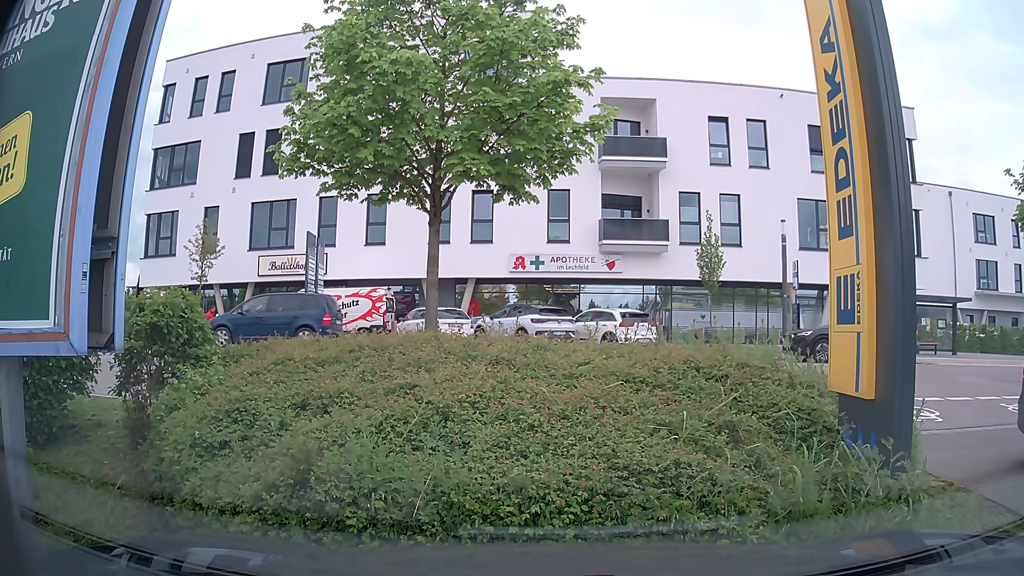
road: service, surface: asphalt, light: Day
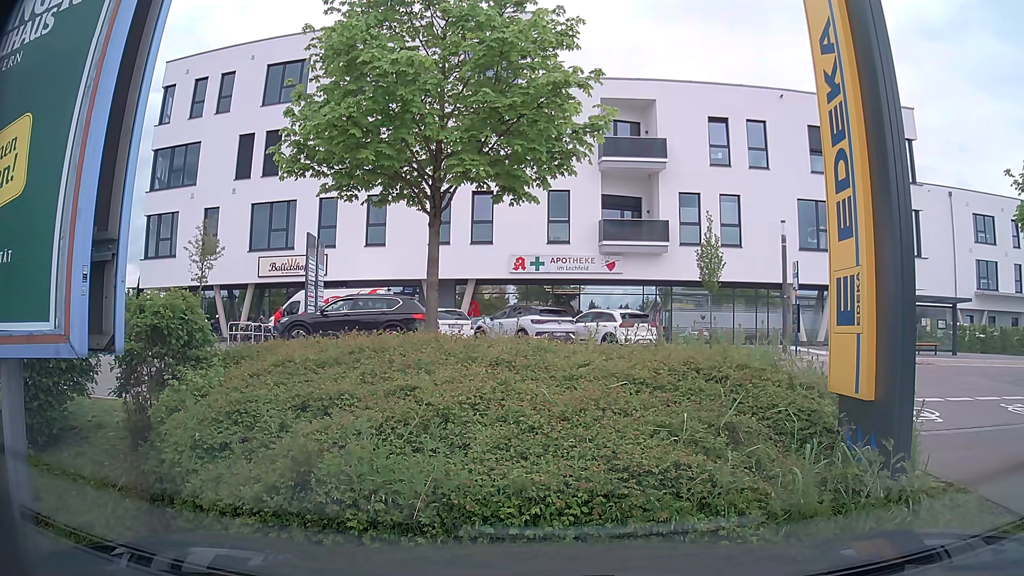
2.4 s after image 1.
(0.0, 0.0) m; 0°
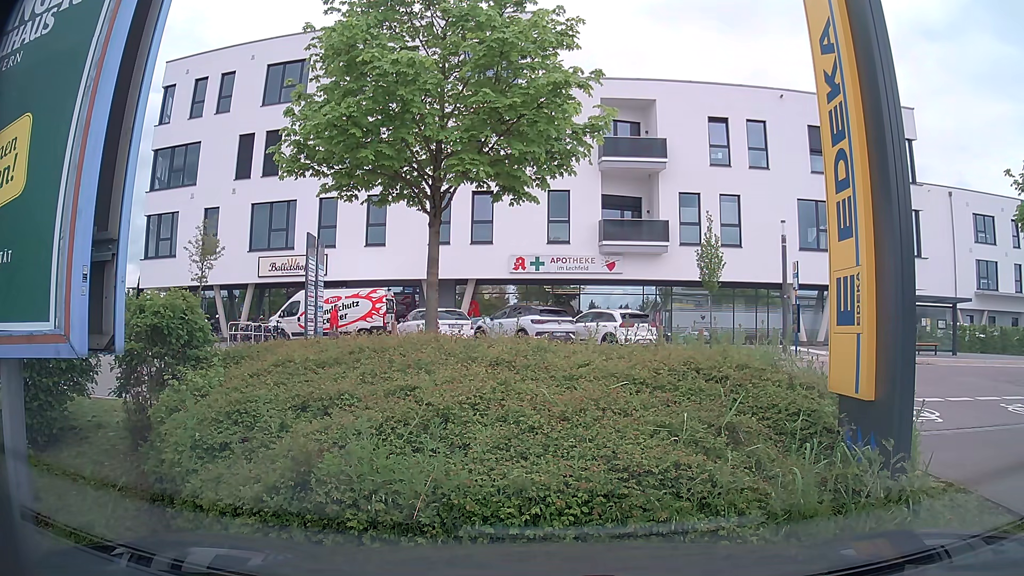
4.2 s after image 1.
(0.0, 0.0) m; 0°
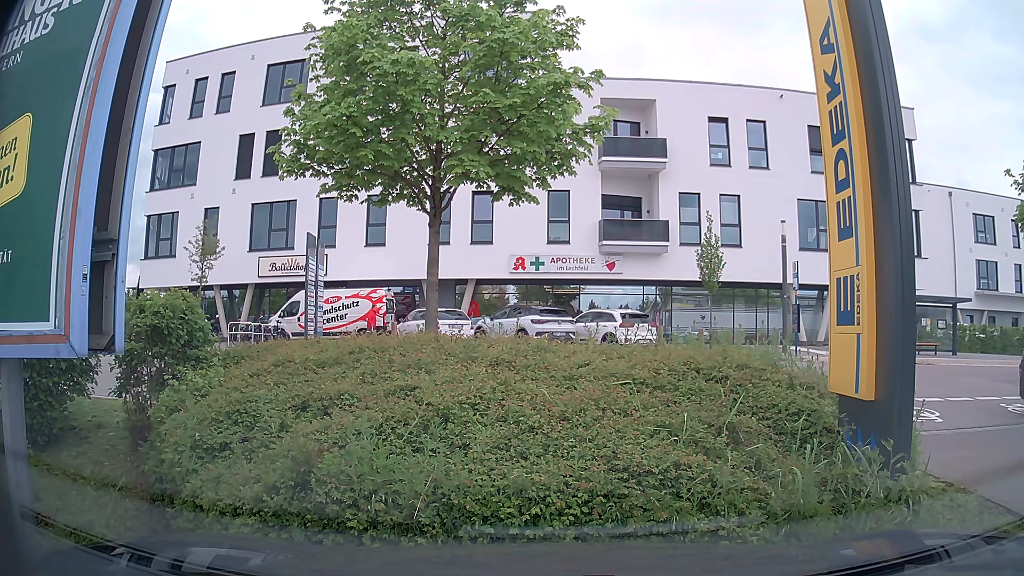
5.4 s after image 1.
(0.0, 0.0) m; 0°
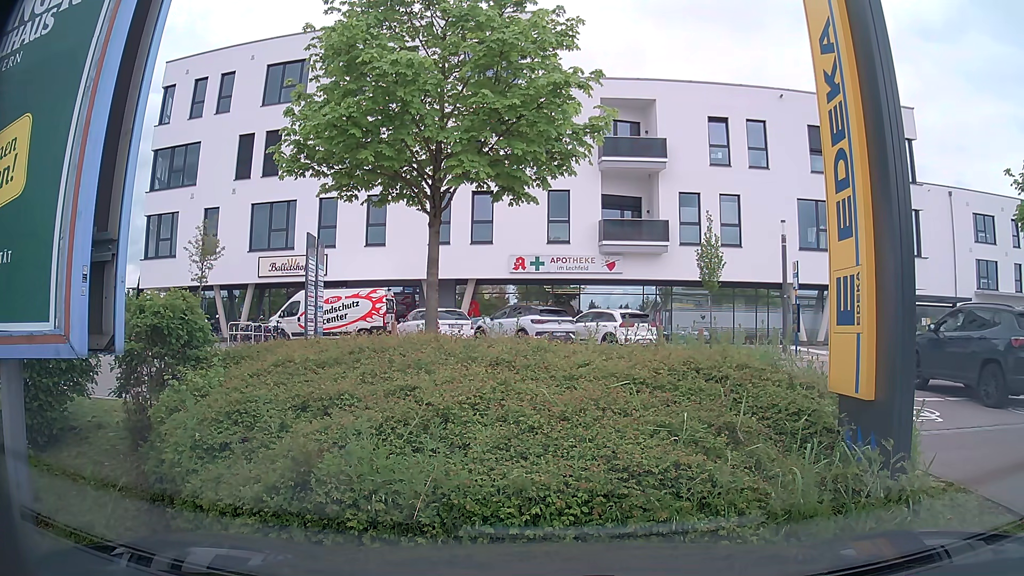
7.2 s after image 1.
(0.0, 0.0) m; 0°
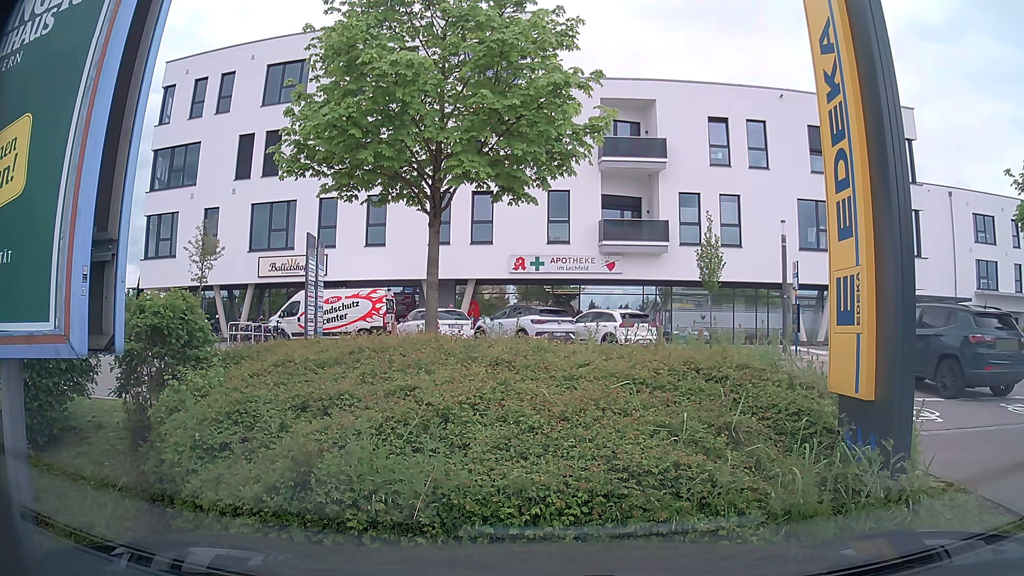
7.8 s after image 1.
(0.0, 0.0) m; 0°
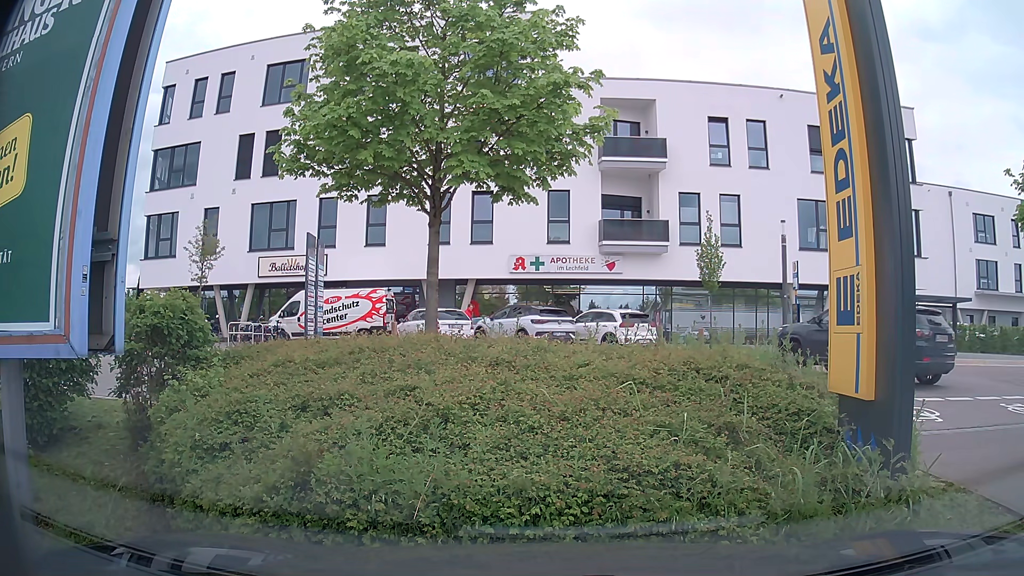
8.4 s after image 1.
(0.0, 0.0) m; 0°
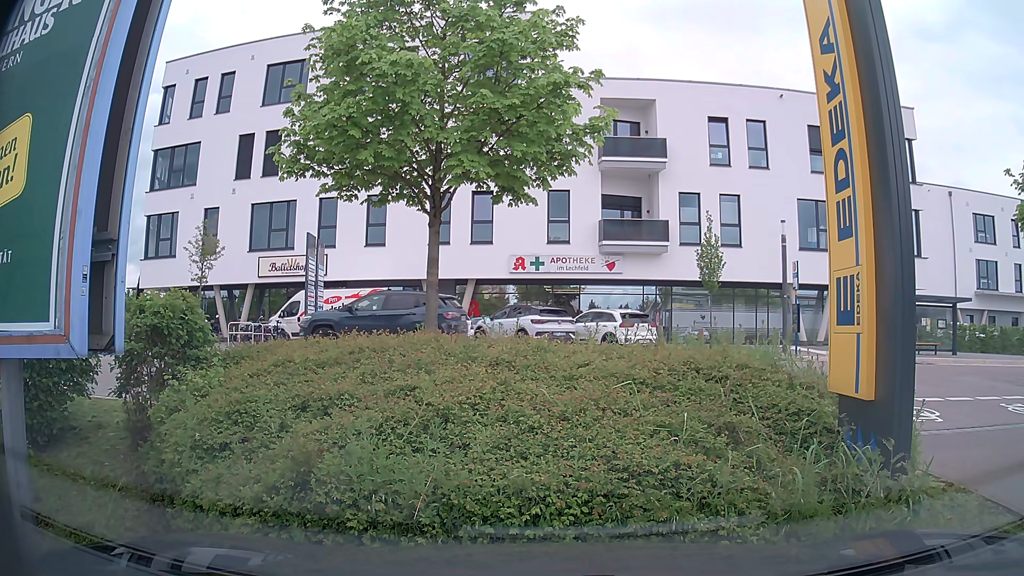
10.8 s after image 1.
(0.0, 0.0) m; 0°
